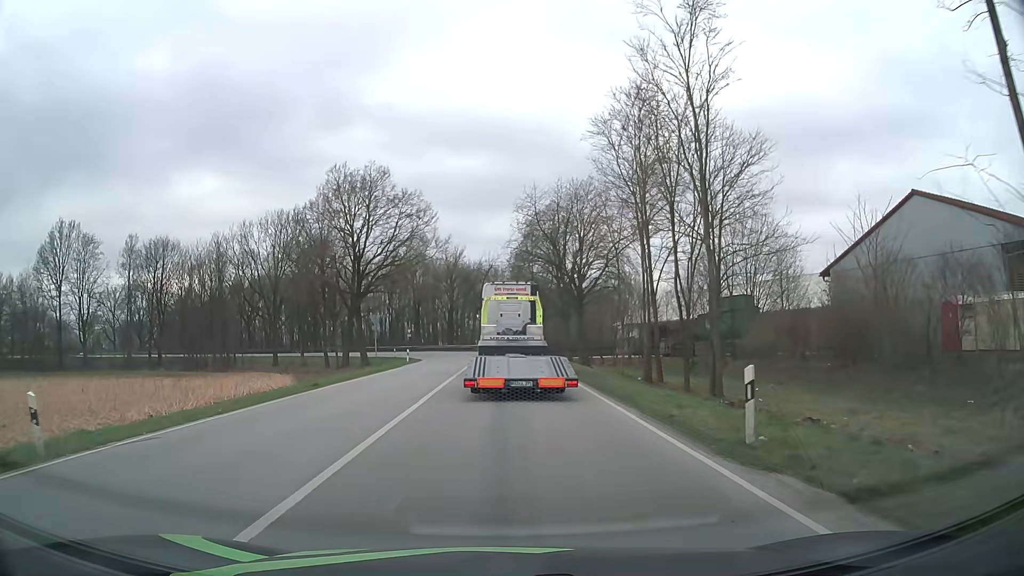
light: Day
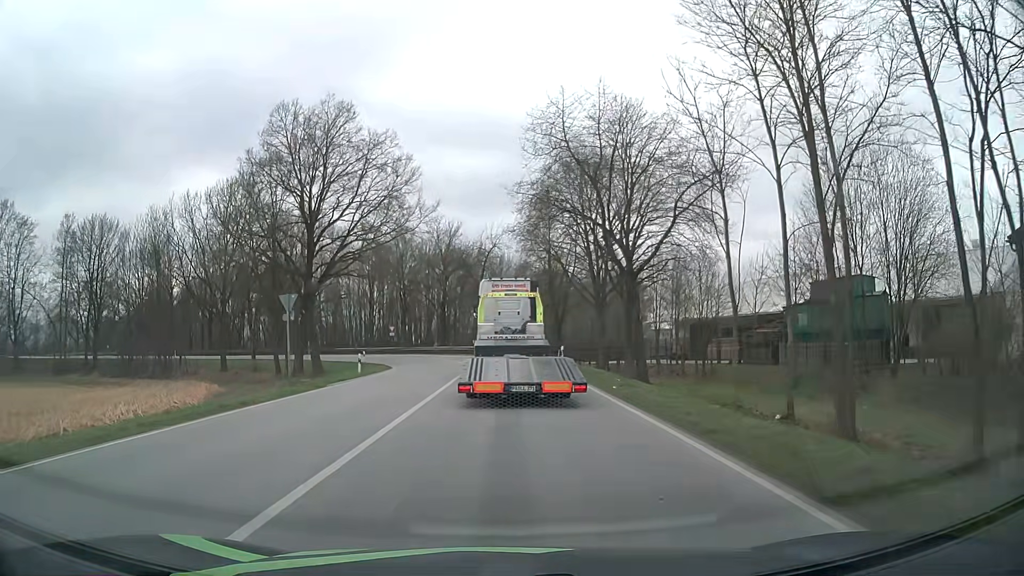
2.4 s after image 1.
(-0.1, +19.3) m; 0°
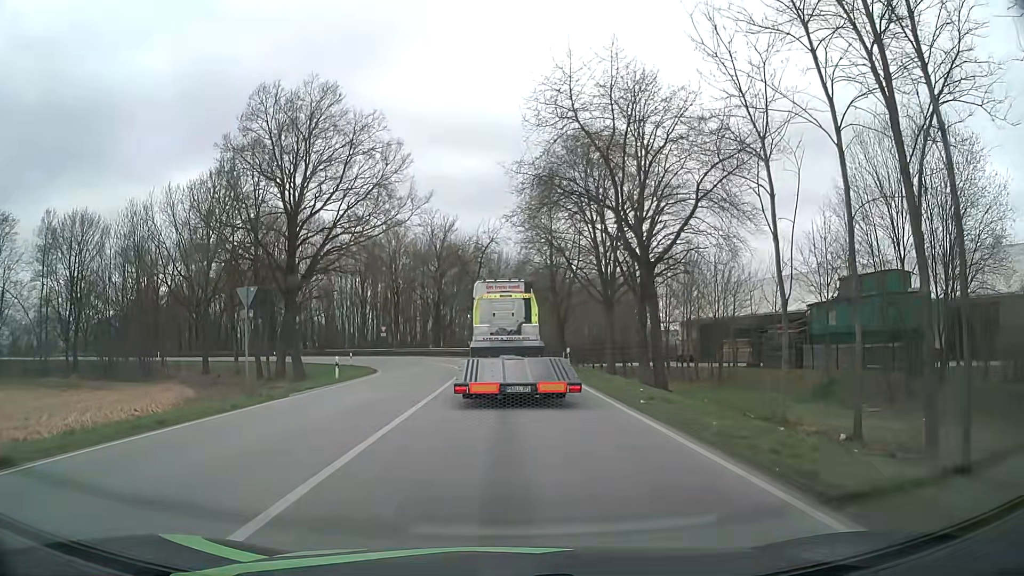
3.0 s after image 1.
(0.0, +4.2) m; 0°
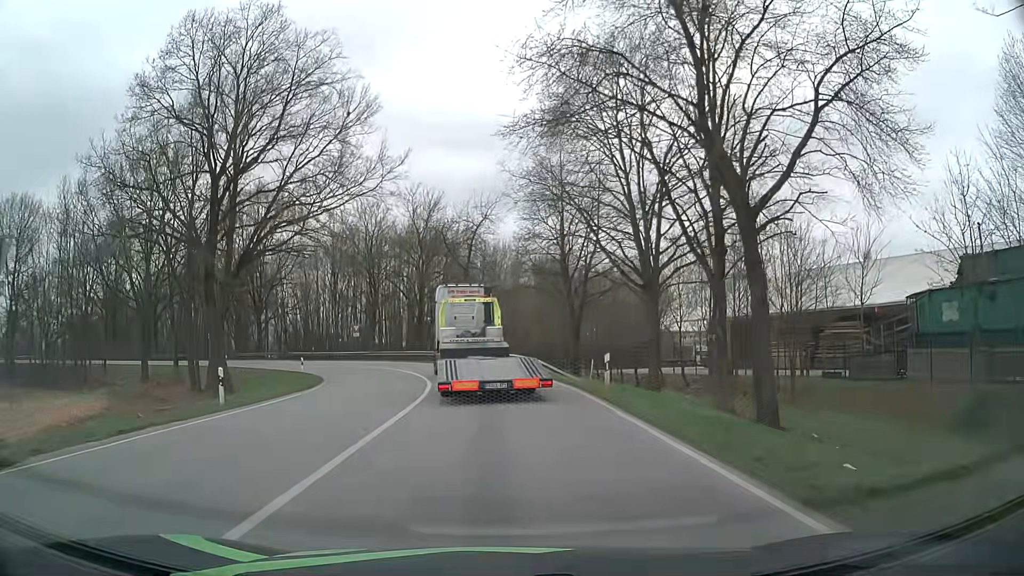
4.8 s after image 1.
(+0.1, +12.3) m; 0°
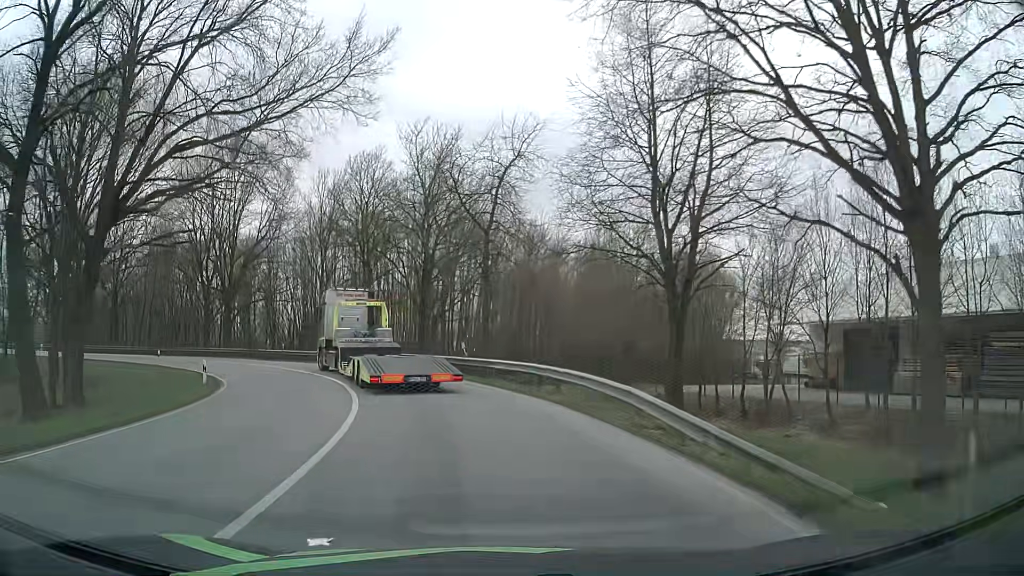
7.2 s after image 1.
(-0.1, +17.5) m; -2°
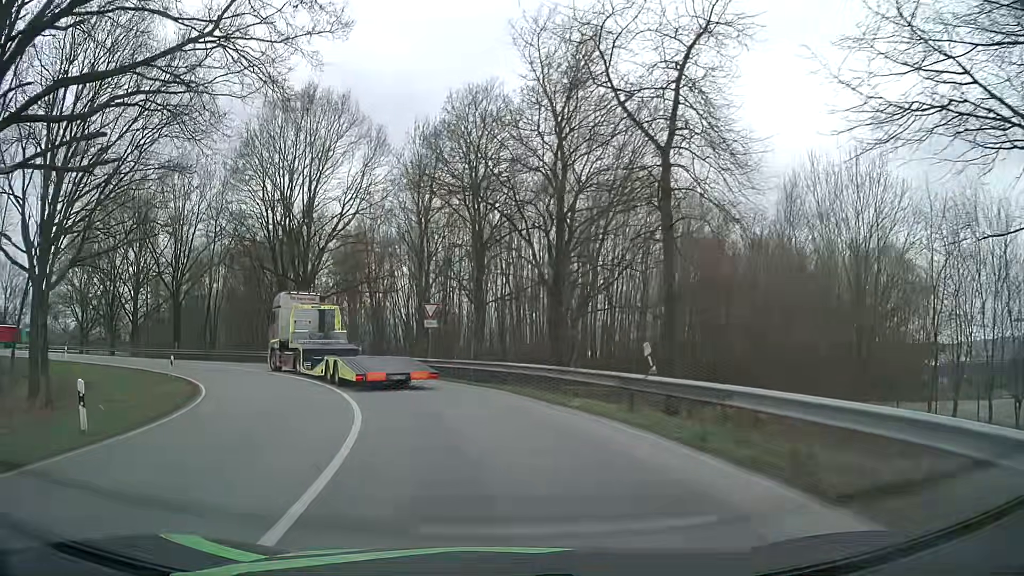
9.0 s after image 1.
(-1.5, +14.6) m; -11°
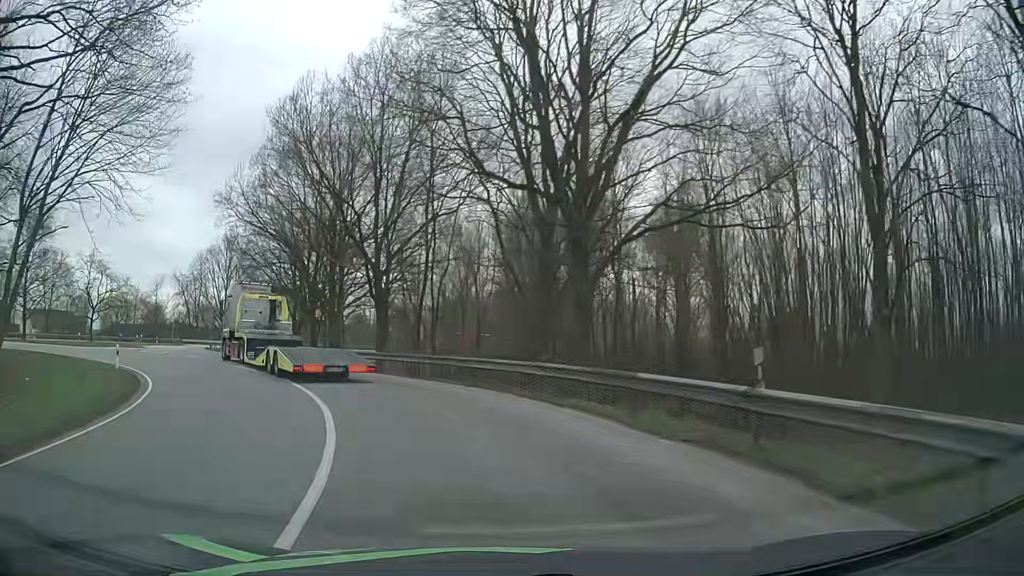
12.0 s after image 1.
(-6.2, +26.3) m; -27°
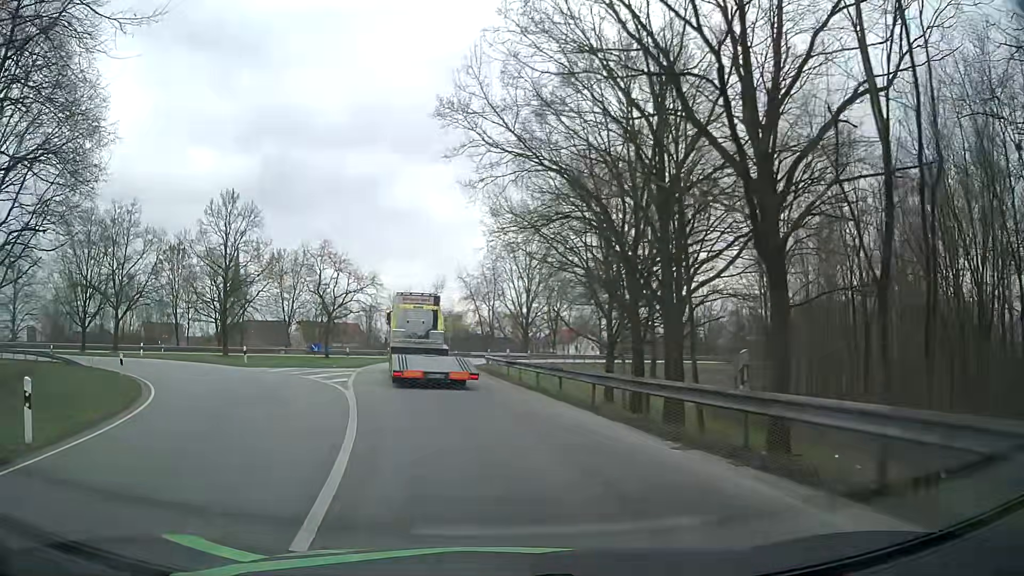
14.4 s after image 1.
(-5.1, +20.5) m; -27°
(-1, +10) (-2, +20) (-3, +30) (-5, +40) (-5, +50) (-5, +60) (-2, +69) (+2, +78) (+9, +86) (+17, +91) m
